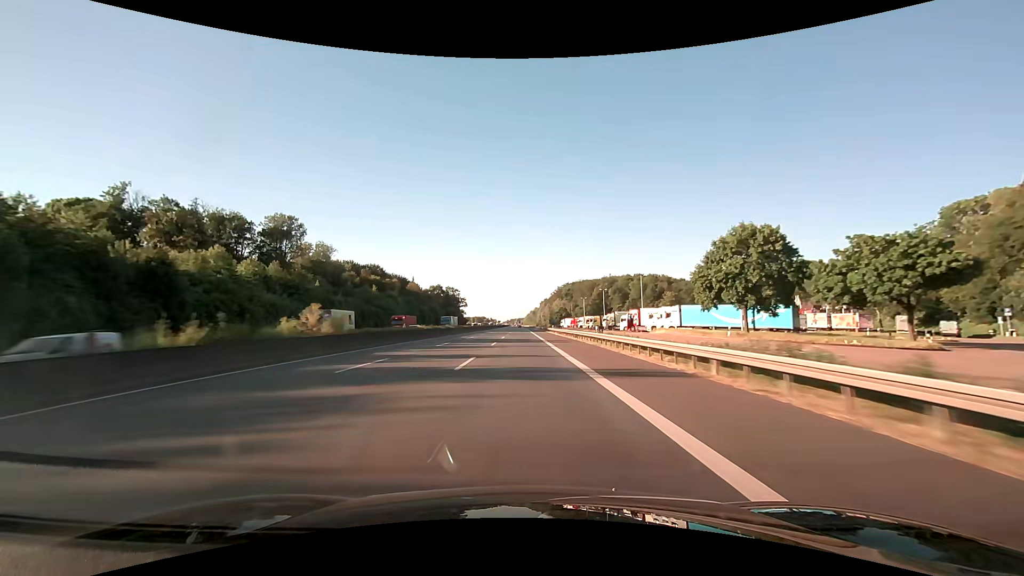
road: motorway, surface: asphalt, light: Day
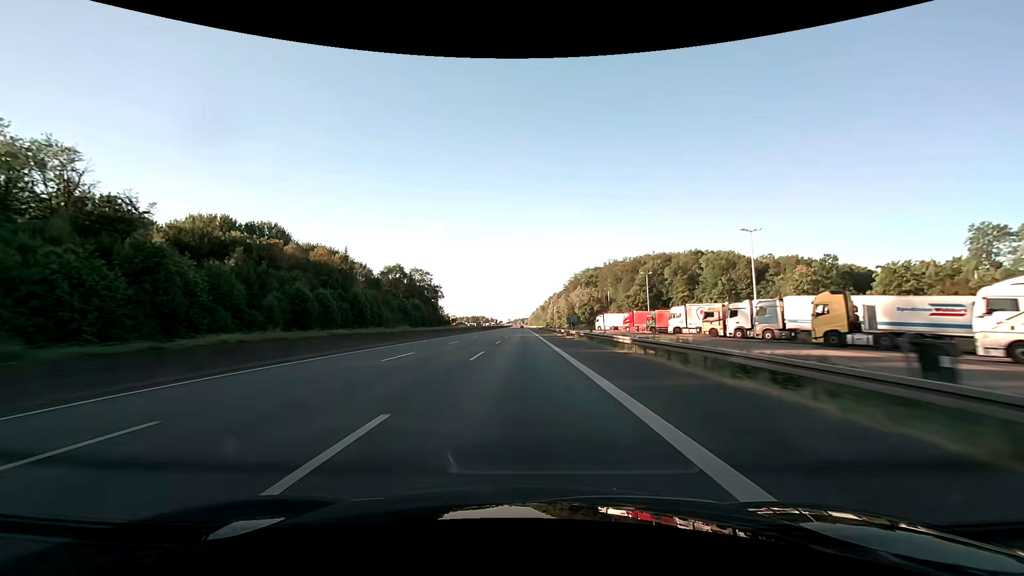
(-0.2, +103.2) m; 0°
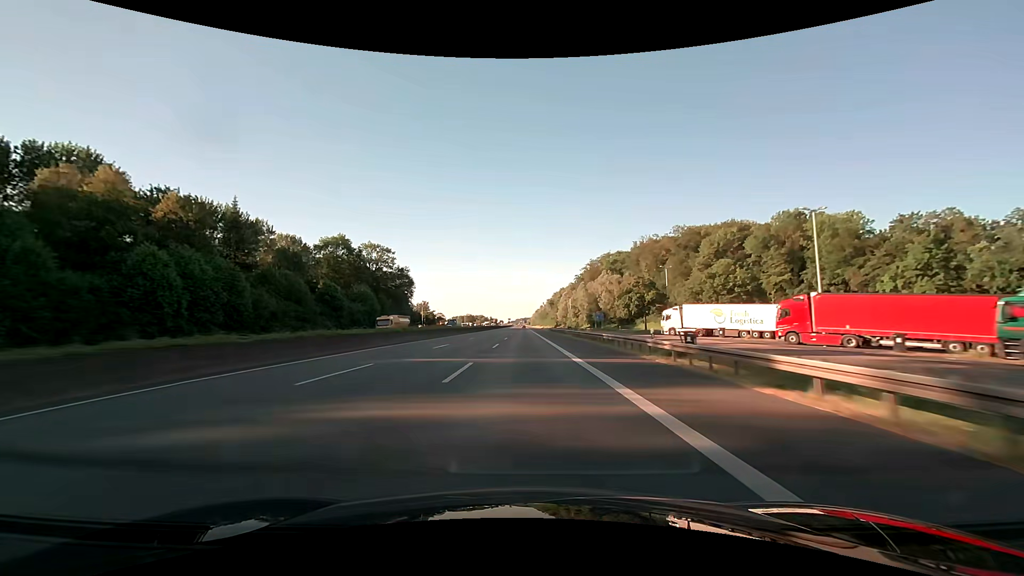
(-0.2, +61.8) m; 0°
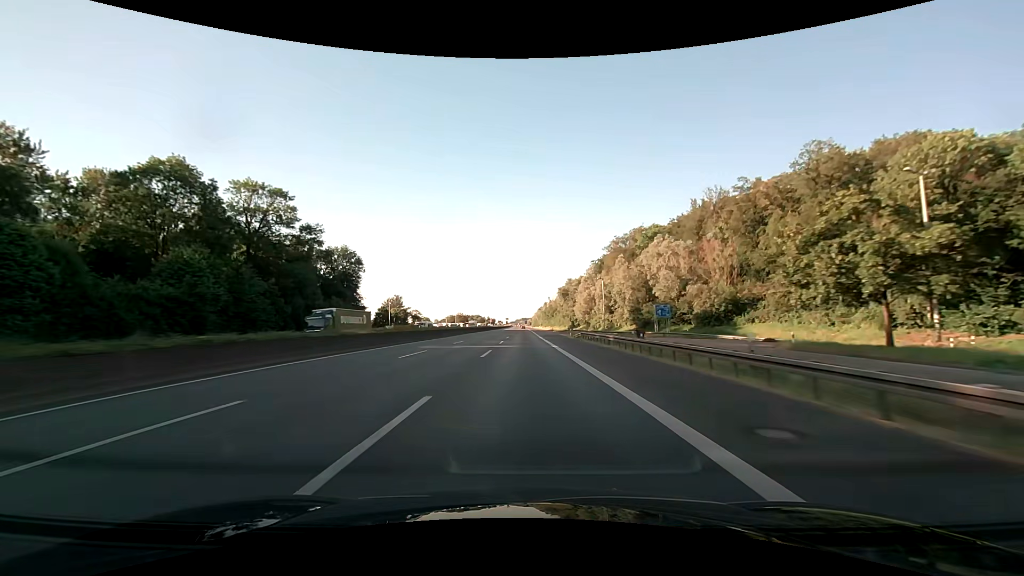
(0.0, +61.8) m; 0°
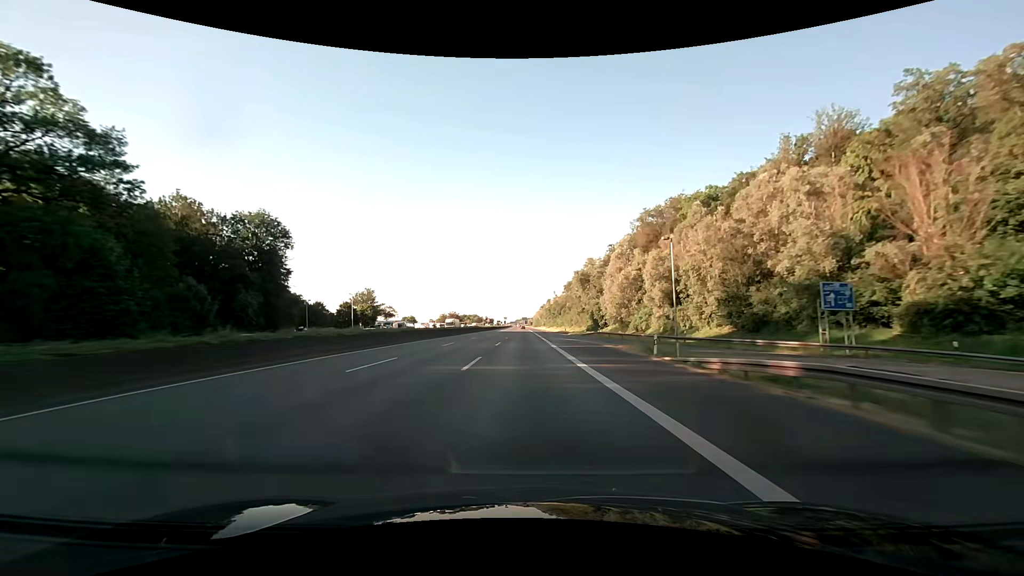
(0.0, +41.2) m; 0°
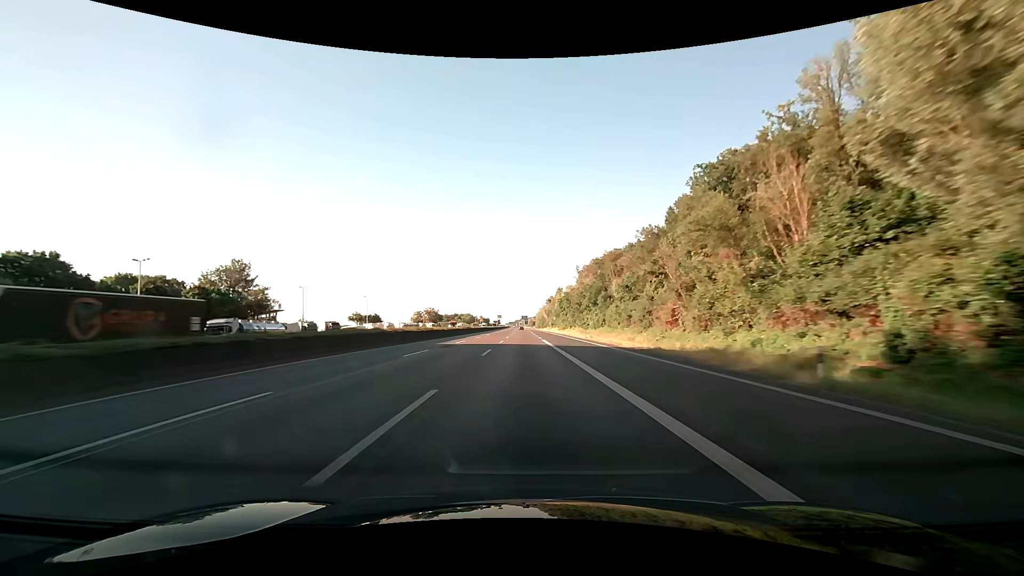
(-0.1, +82.4) m; 0°
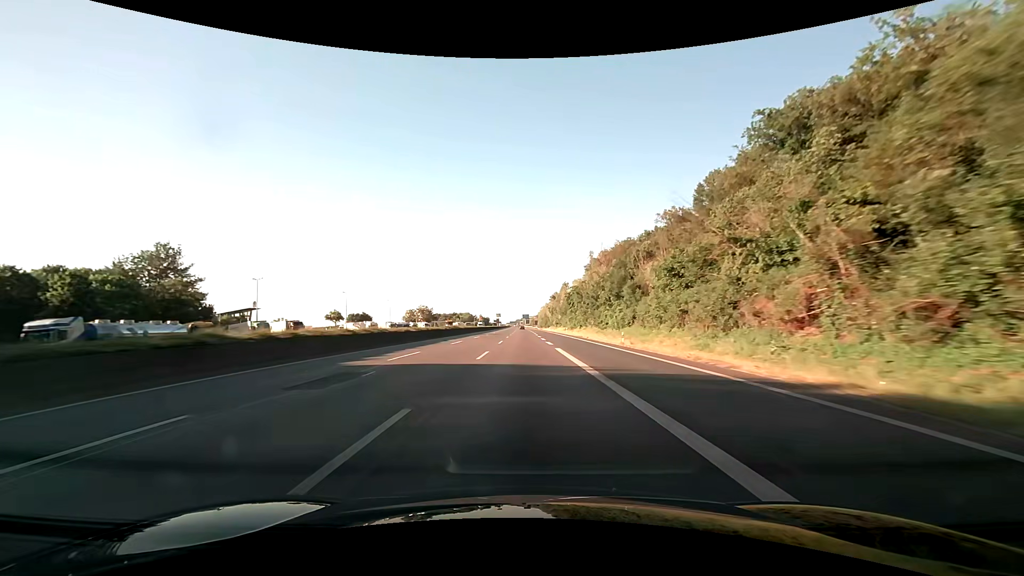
(0.0, +20.6) m; 0°
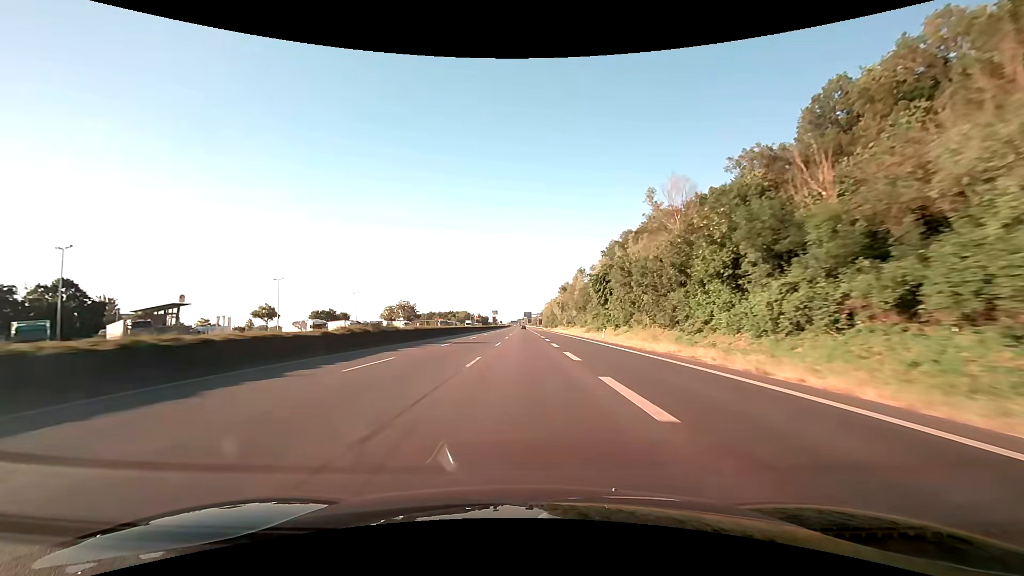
(-0.2, +41.2) m; 0°
(0, +10) (0, +20) (0, +30) (0, +40) (0, +50) (0, +60) (0, +70) (0, +80) (0, +90) (0, +100) m
